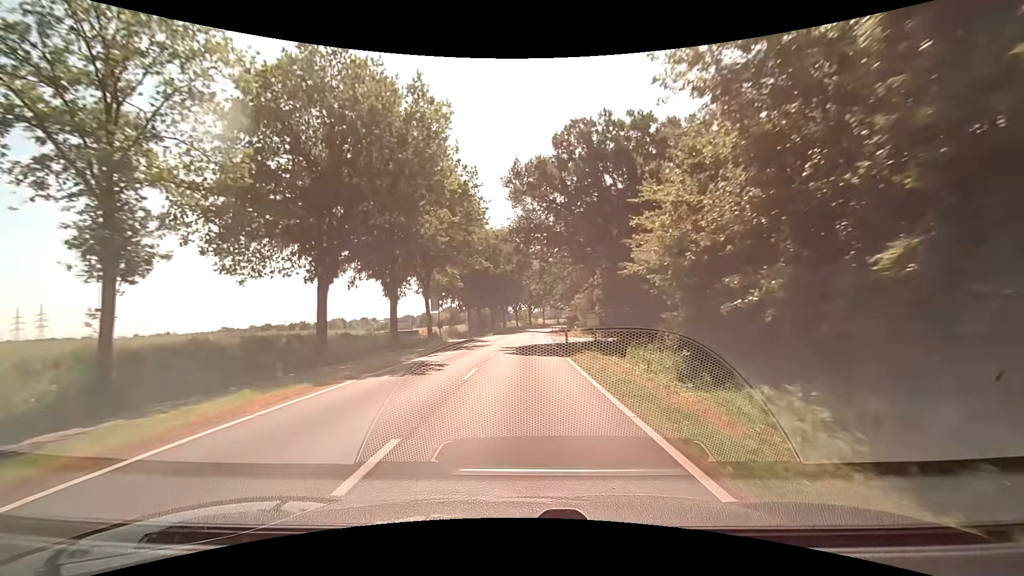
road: secondary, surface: asphalt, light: Day
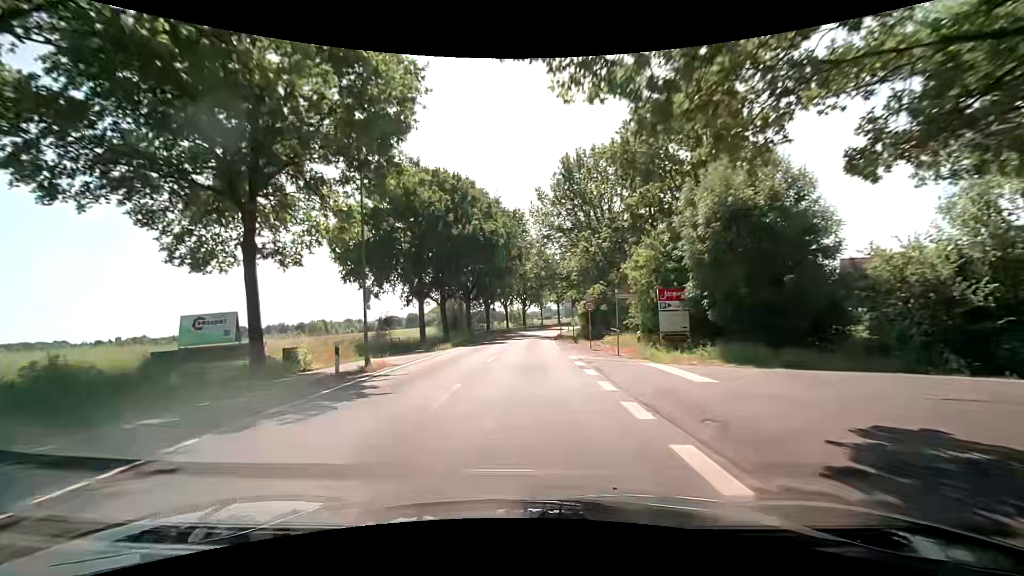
(+0.2, +30.9) m; 0°
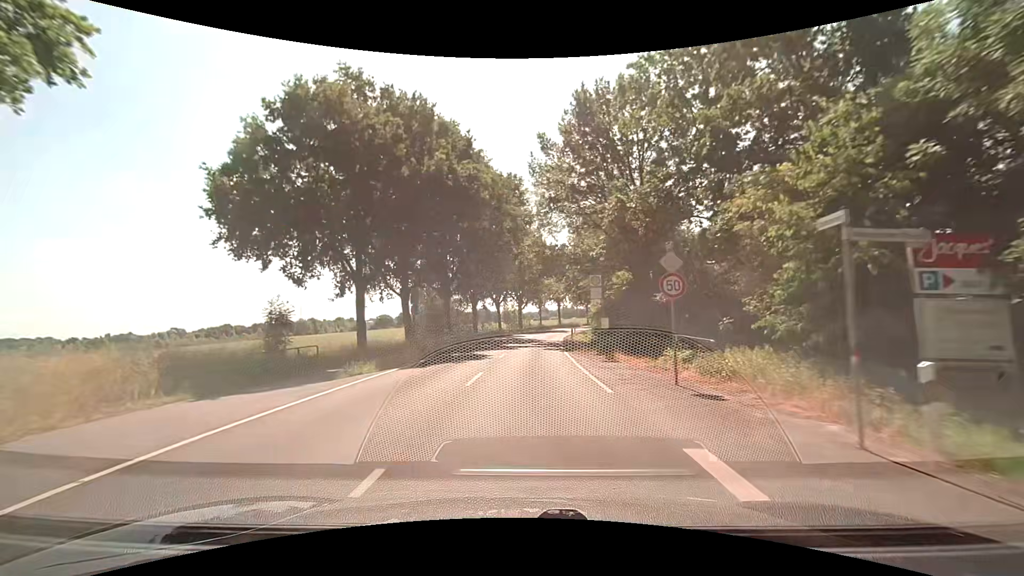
(+0.2, +15.4) m; +1°
(0, +10) (0, +20) (0, +30) (+1, +40) (+2, +50) (+3, +60) (+4, +70) (+6, +80) (+9, +89) (+12, +99) m
